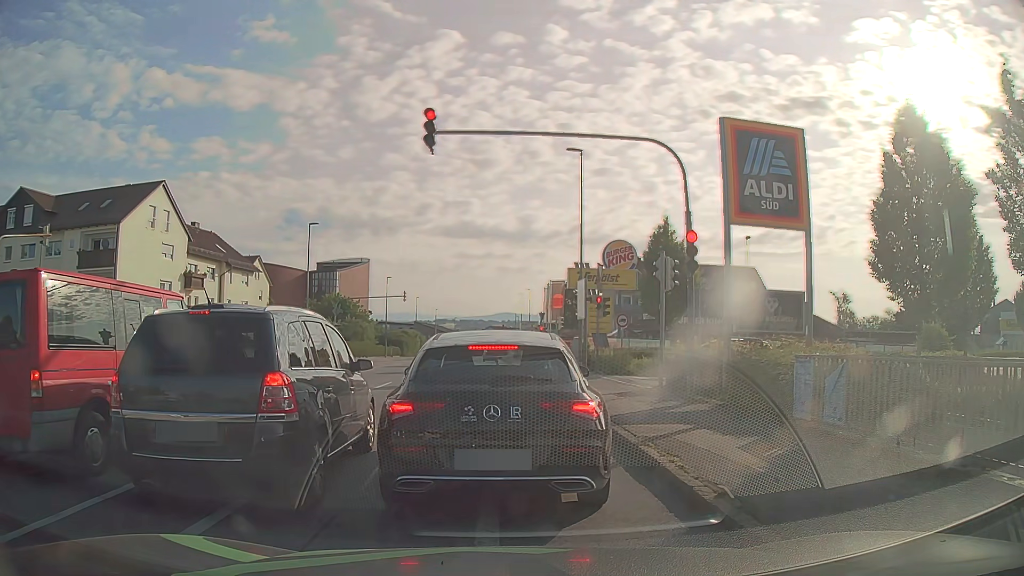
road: tertiary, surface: asphalt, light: Day
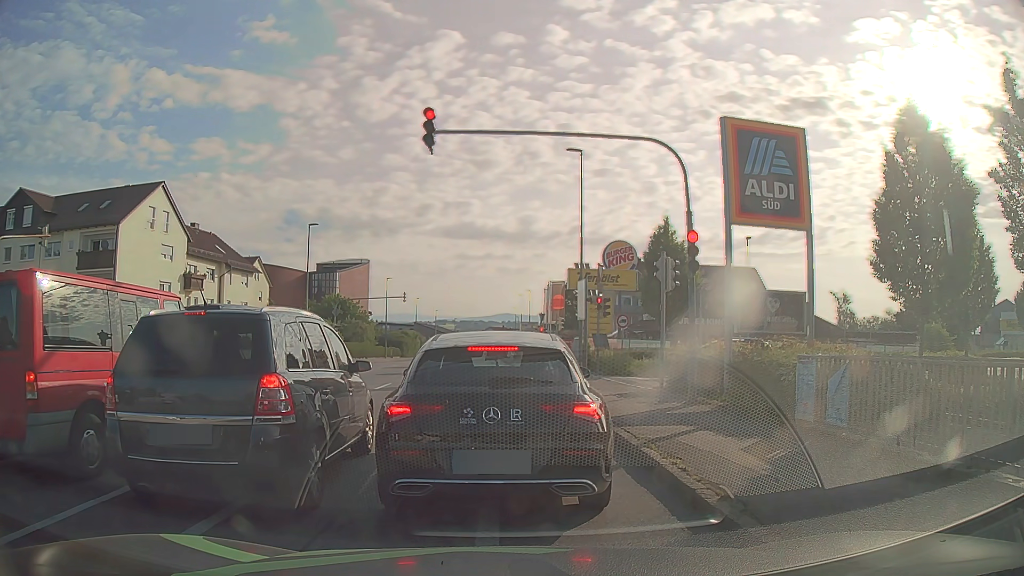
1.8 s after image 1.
(0.0, +0.1) m; 0°
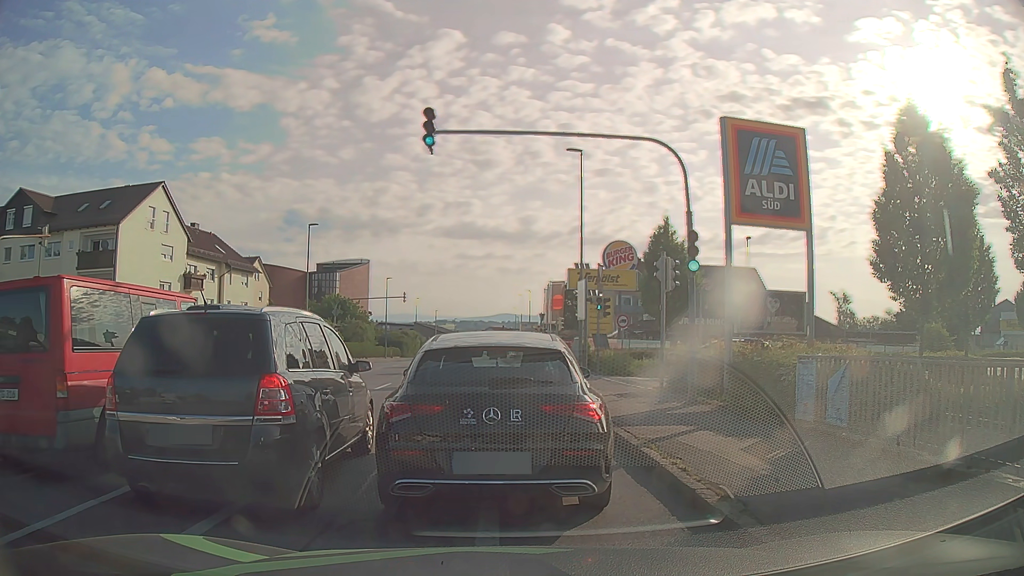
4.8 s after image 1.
(0.0, 0.0) m; 0°
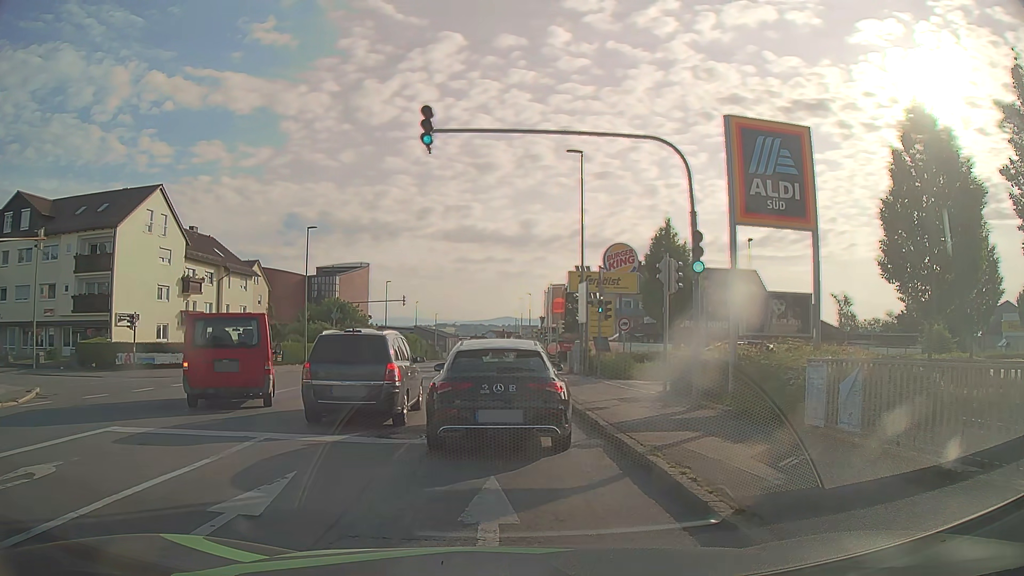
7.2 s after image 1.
(0.0, +0.4) m; 0°
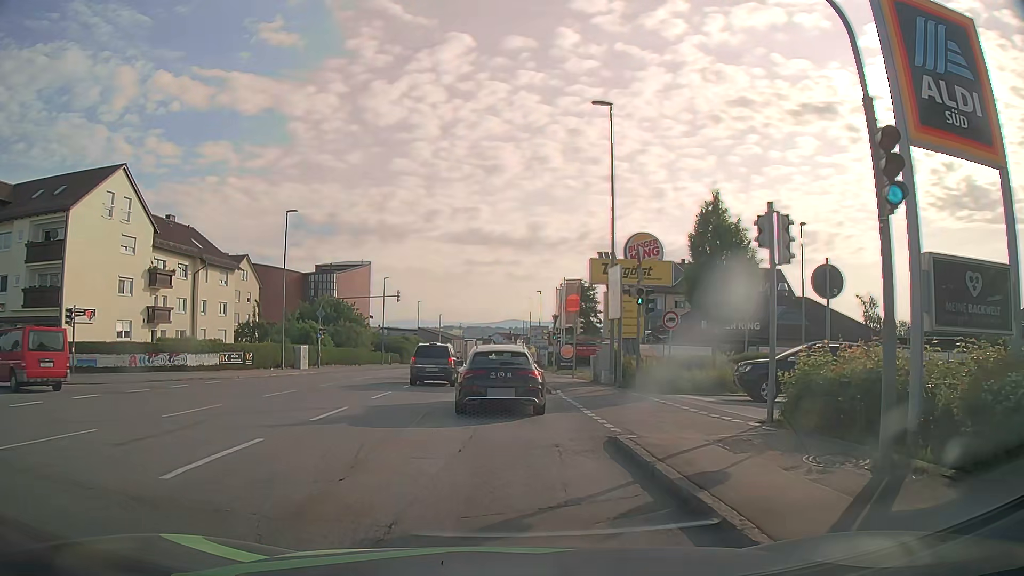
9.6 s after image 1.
(-0.1, +7.3) m; -2°
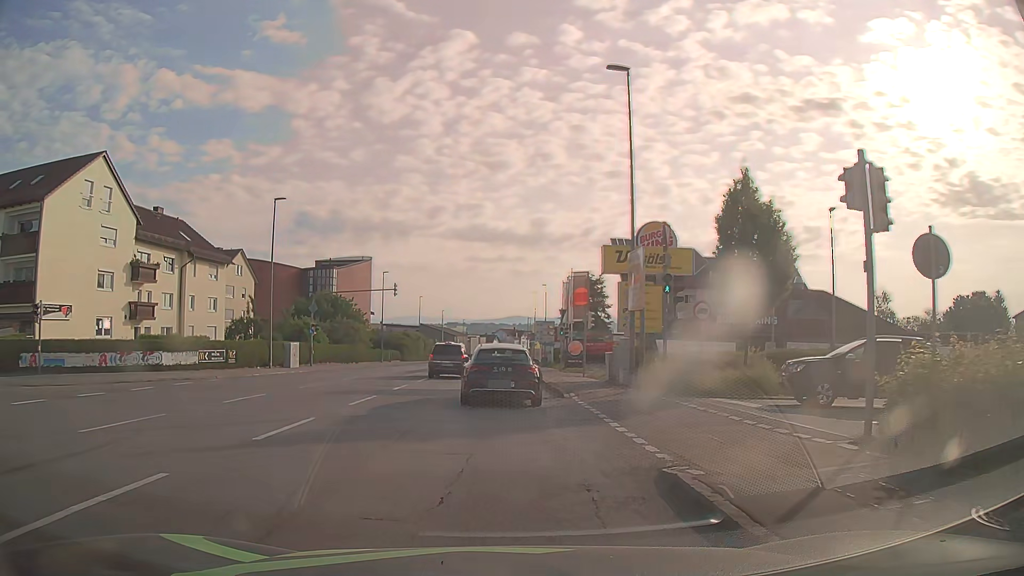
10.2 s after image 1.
(0.0, +3.2) m; -1°
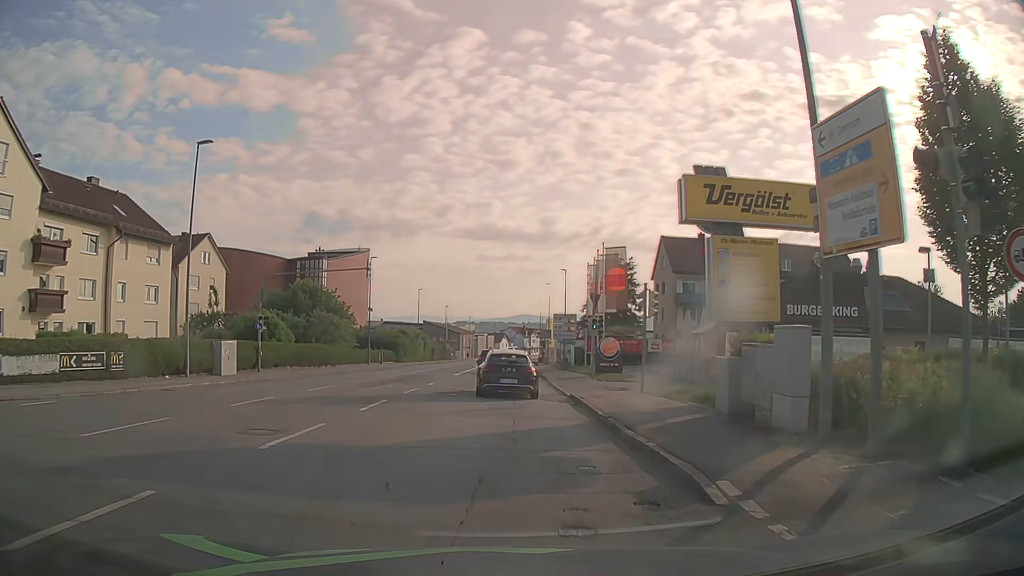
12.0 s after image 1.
(+0.1, +12.8) m; 0°
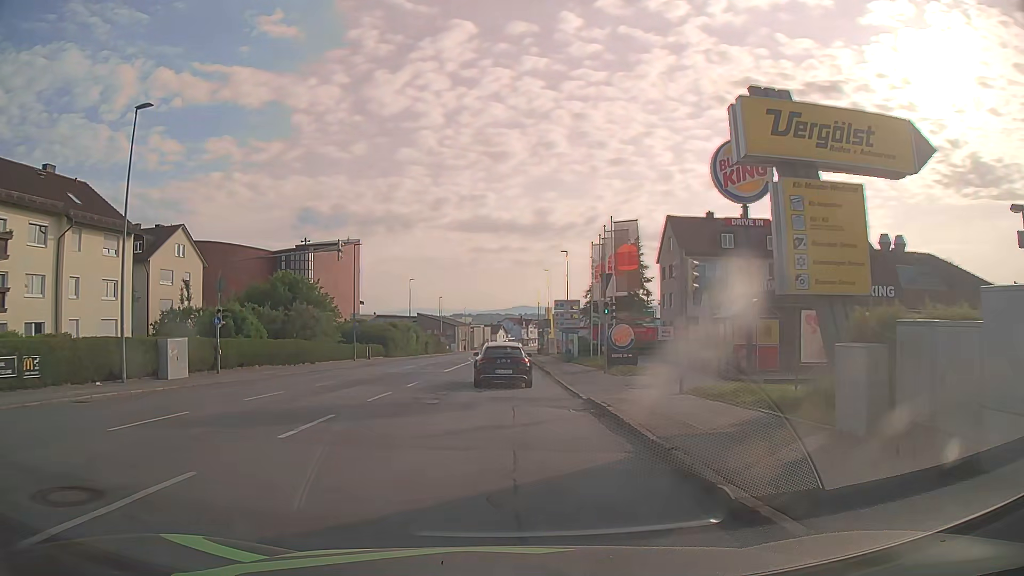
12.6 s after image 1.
(+0.1, +5.3) m; +1°
(0, +10) (0, +20) (0, +30) (0, +40) (0, +50) (0, +60) (0, +70) (0, +80) (0, +90) (0, +100) m
